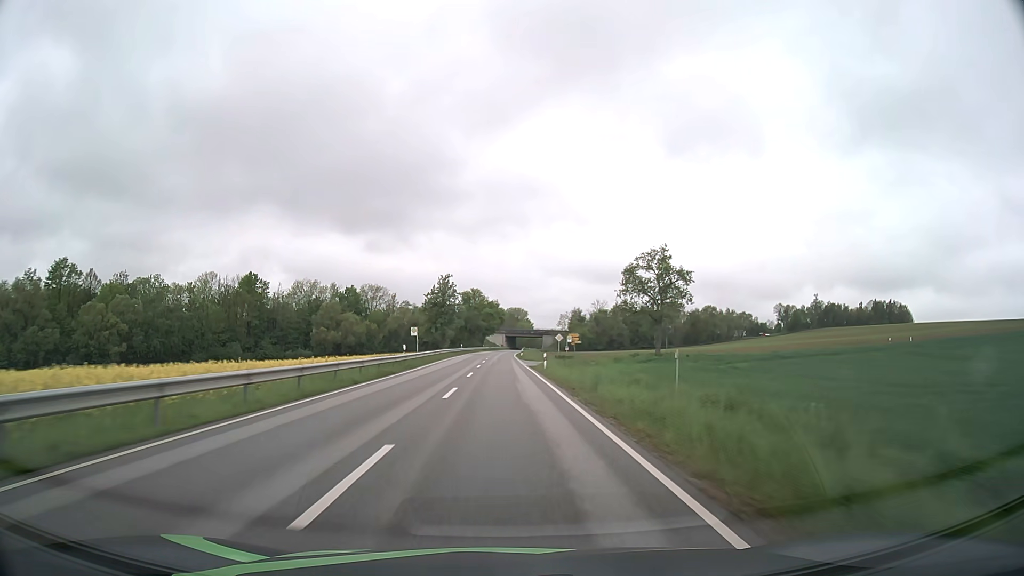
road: secondary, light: Day
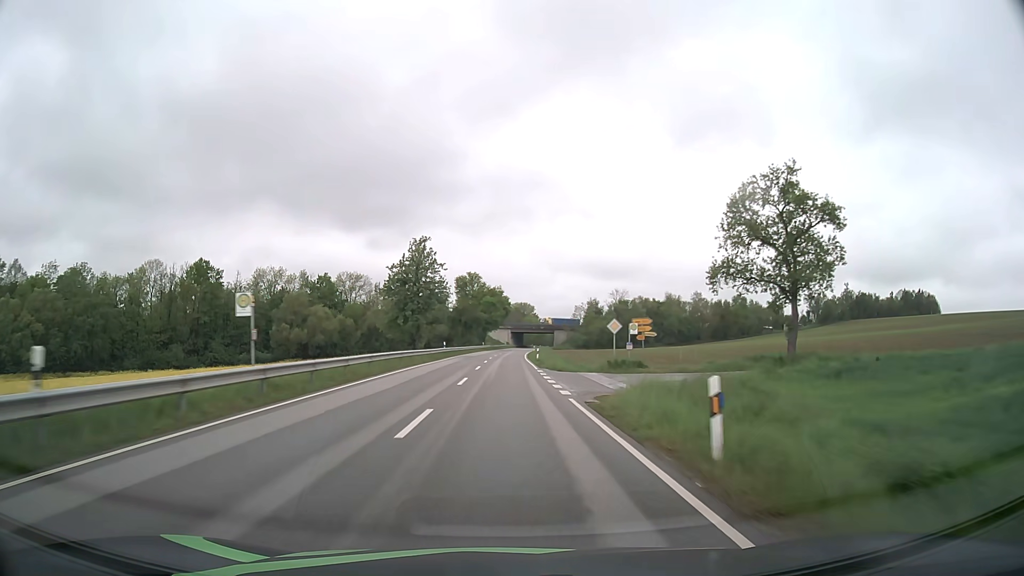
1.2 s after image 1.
(-0.1, +31.6) m; 0°
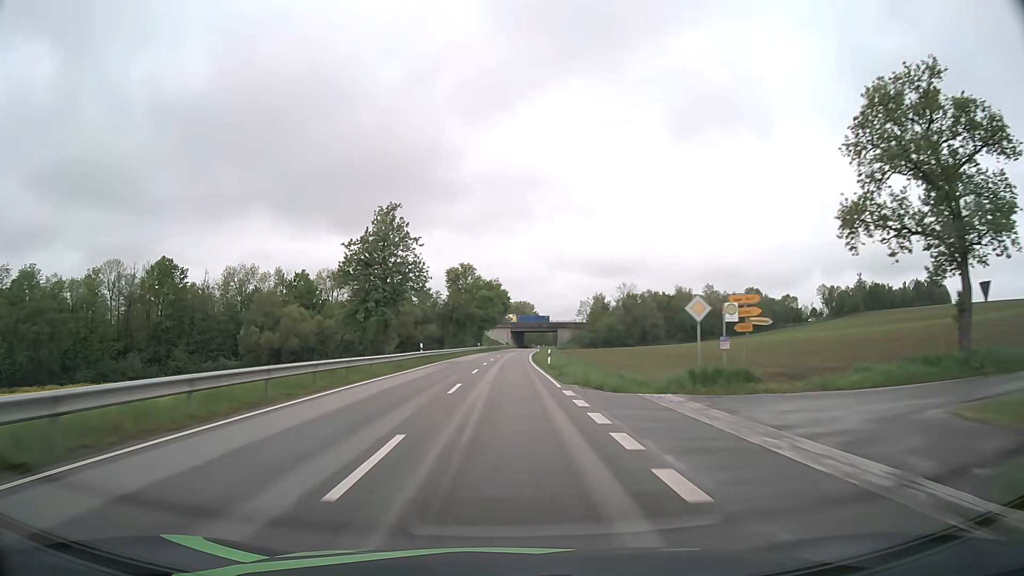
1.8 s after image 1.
(0.0, +15.8) m; 0°
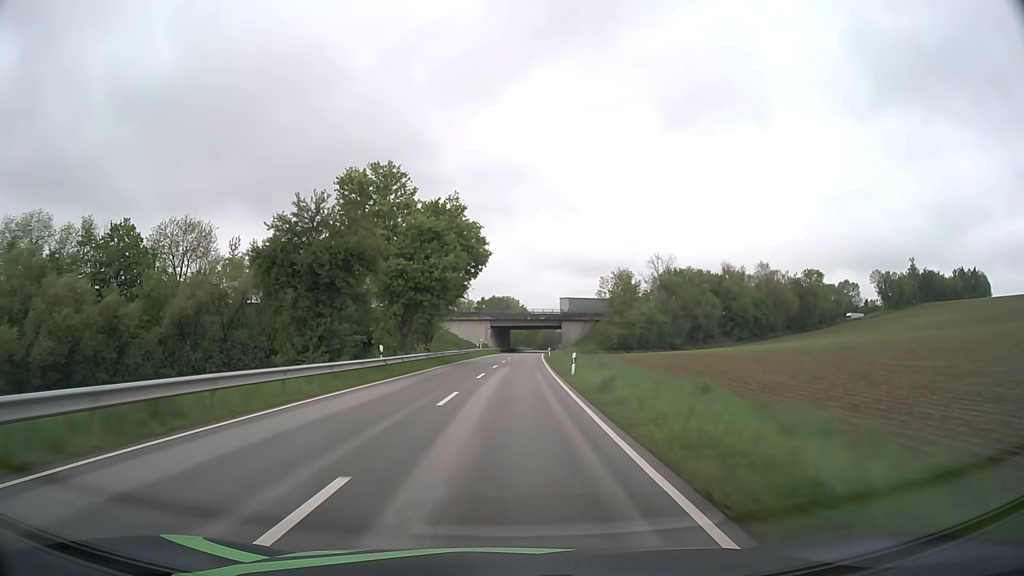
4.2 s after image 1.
(+0.5, +63.2) m; +1°
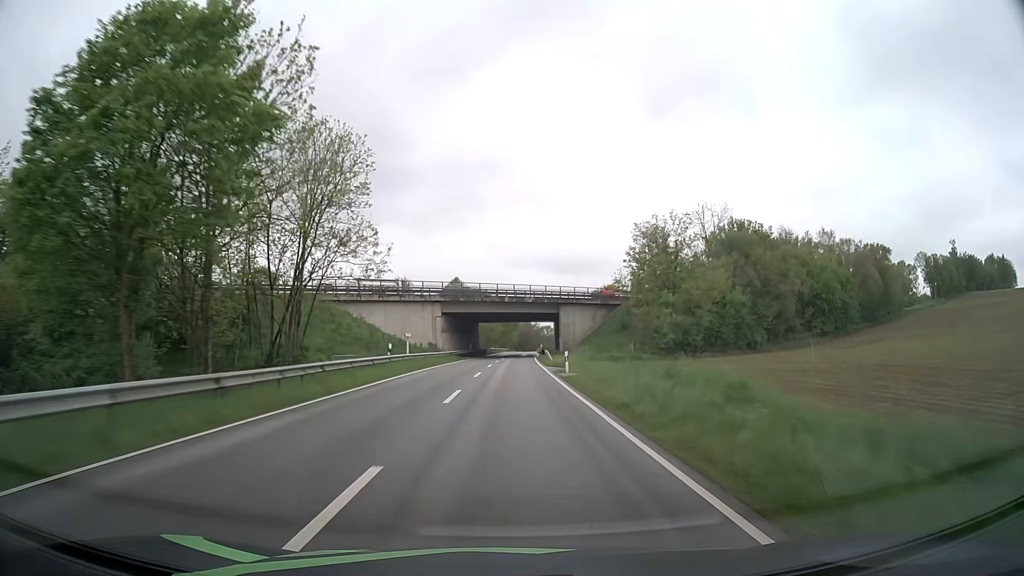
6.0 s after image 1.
(+0.9, +47.4) m; +2°
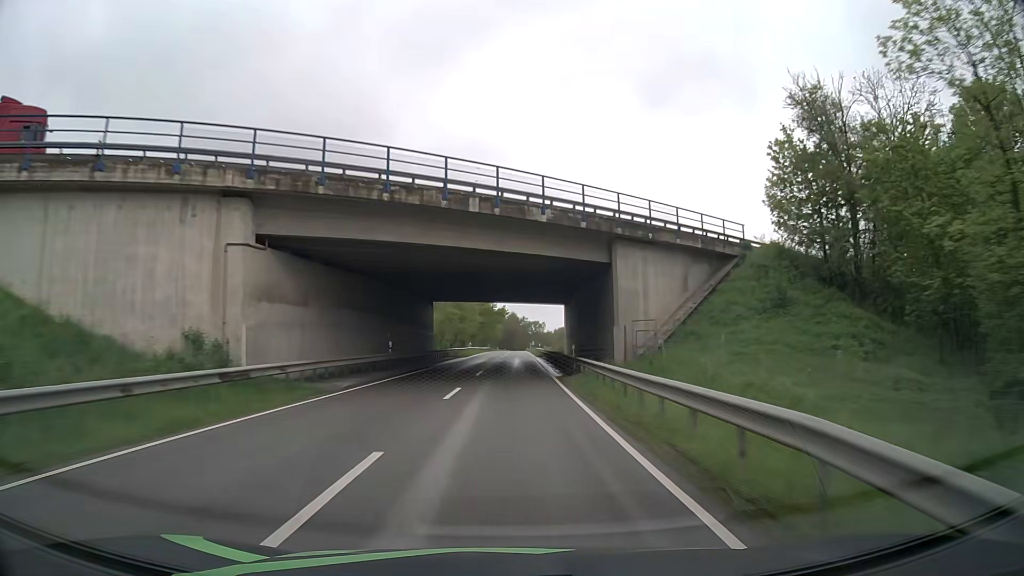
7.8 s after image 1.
(+0.7, +46.9) m; +1°
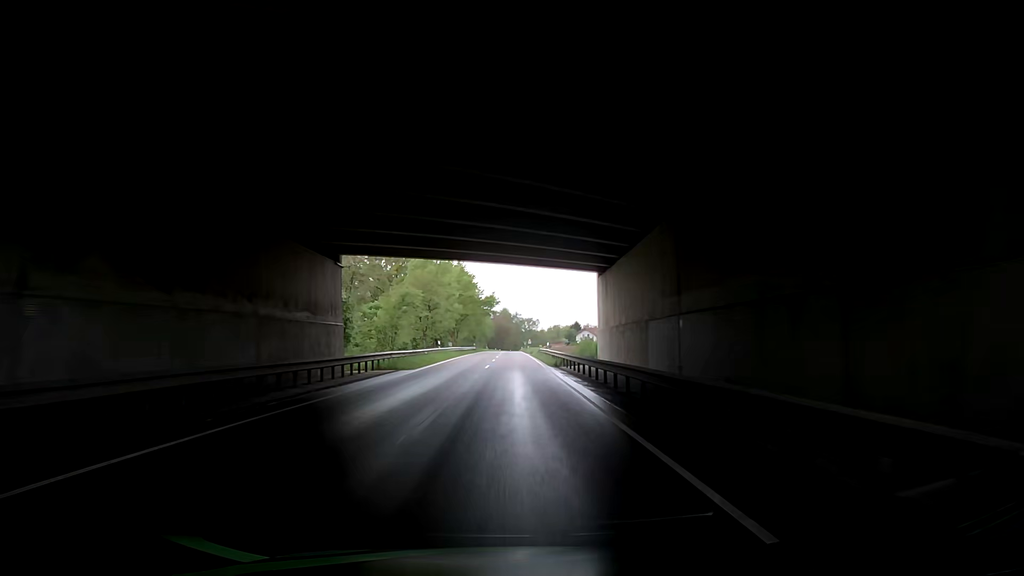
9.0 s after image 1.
(+0.2, +30.2) m; +1°
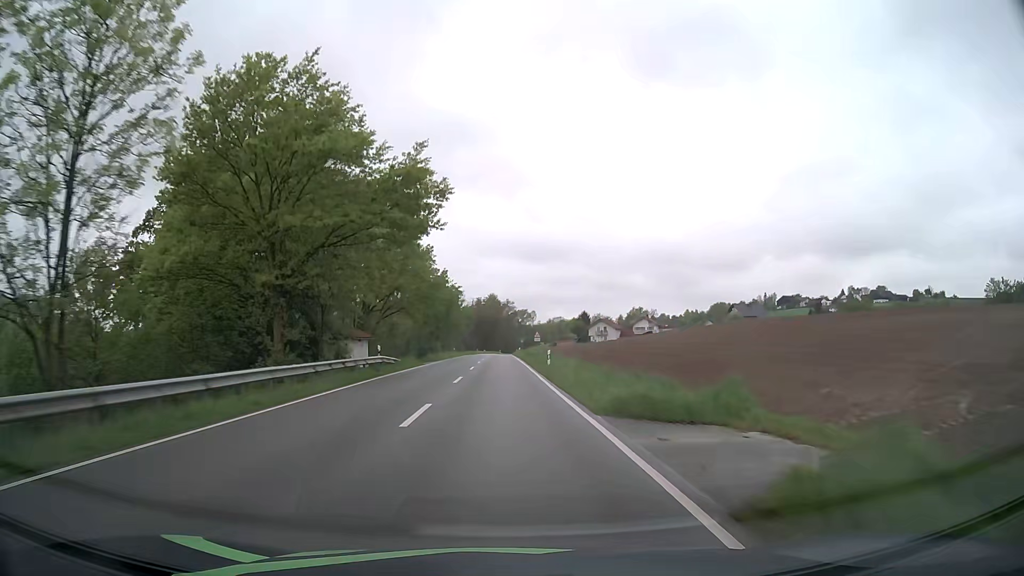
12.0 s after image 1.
(+1.3, +70.9) m; +1°
(0, +10) (0, +20) (0, +30) (0, +40) (0, +50) (-1, +60) (-1, +70) (-1, +80) (-1, +90) (-1, +100) m
